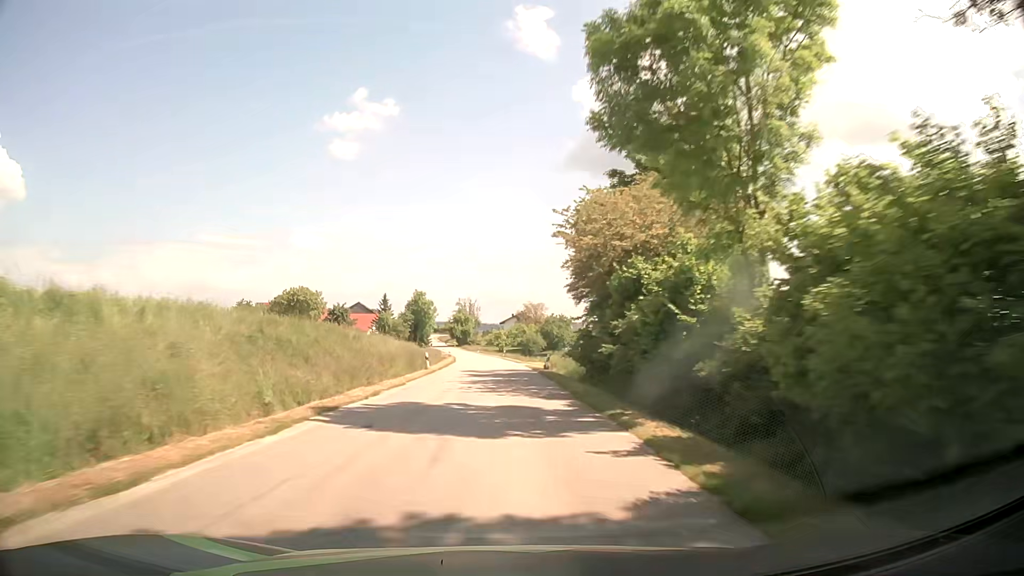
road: tertiary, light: Day
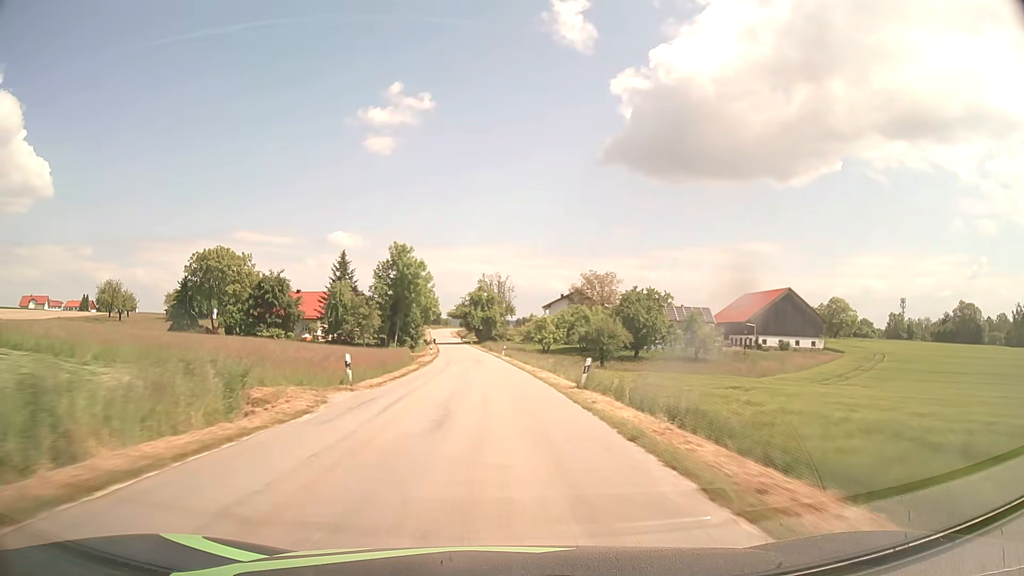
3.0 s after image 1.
(-1.2, +69.4) m; -3°
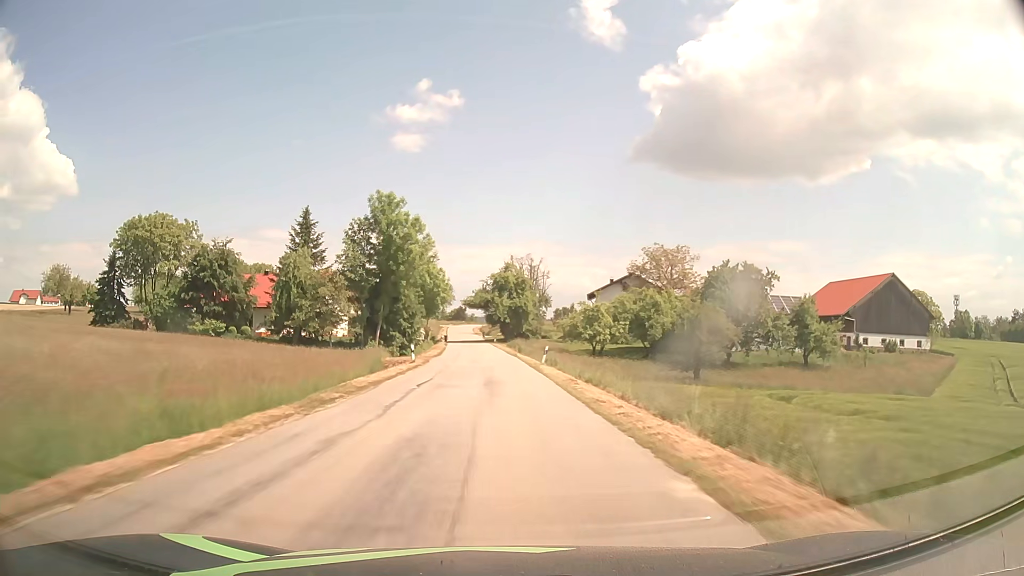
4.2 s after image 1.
(-0.7, +29.3) m; -3°
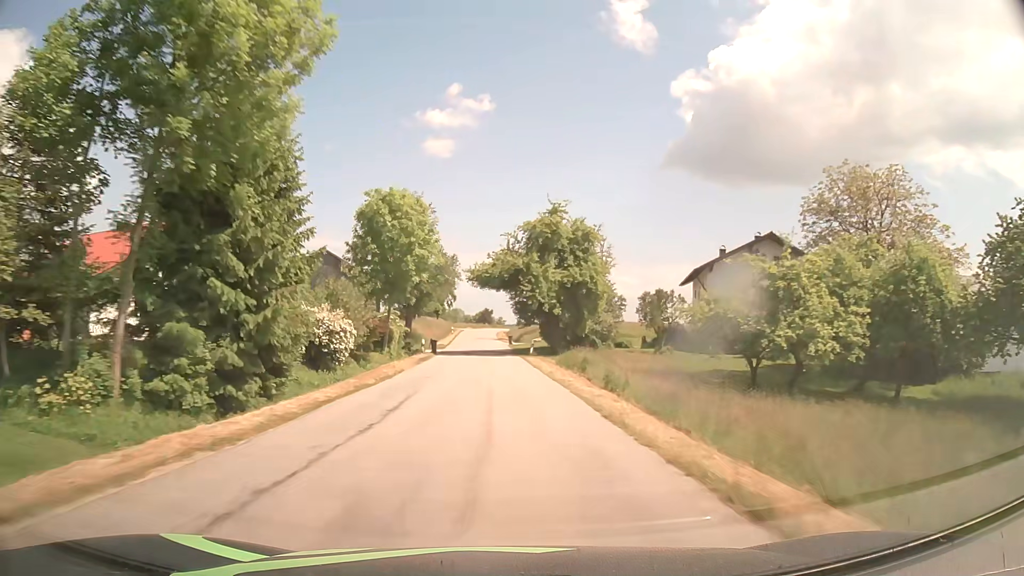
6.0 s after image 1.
(-1.0, +42.8) m; -3°
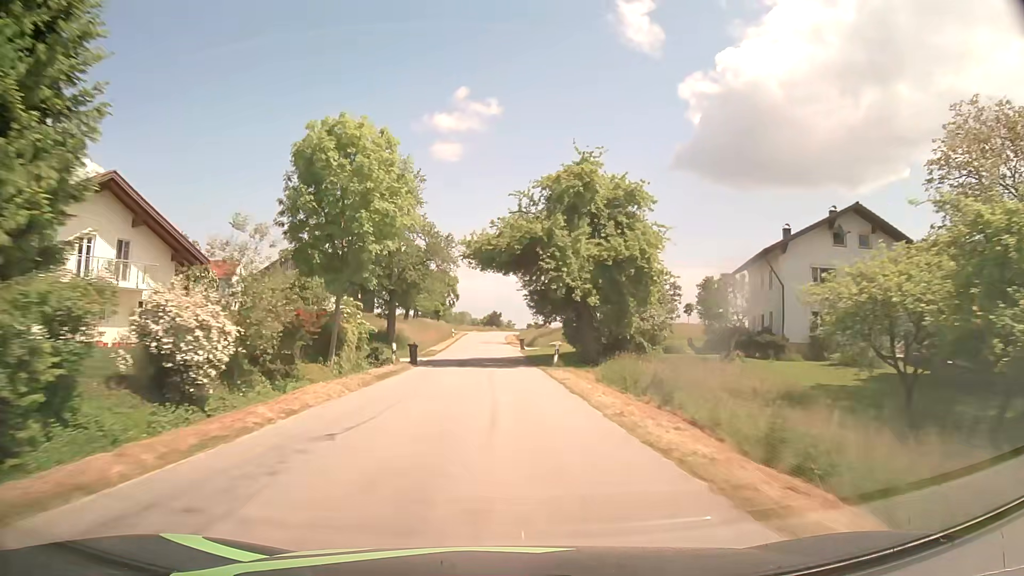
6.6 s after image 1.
(-0.1, +13.7) m; -1°
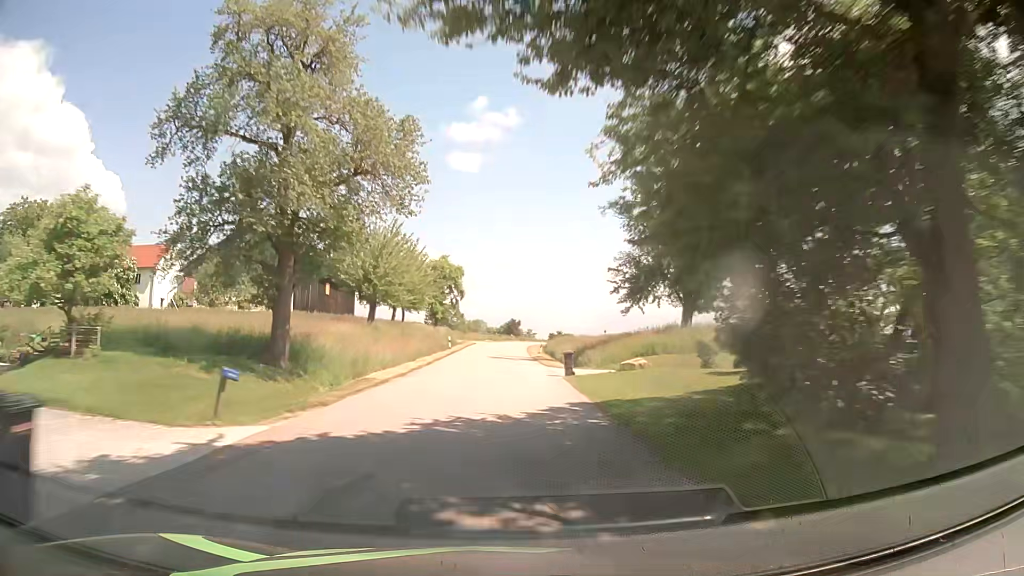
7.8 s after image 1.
(-0.4, +26.5) m; -2°
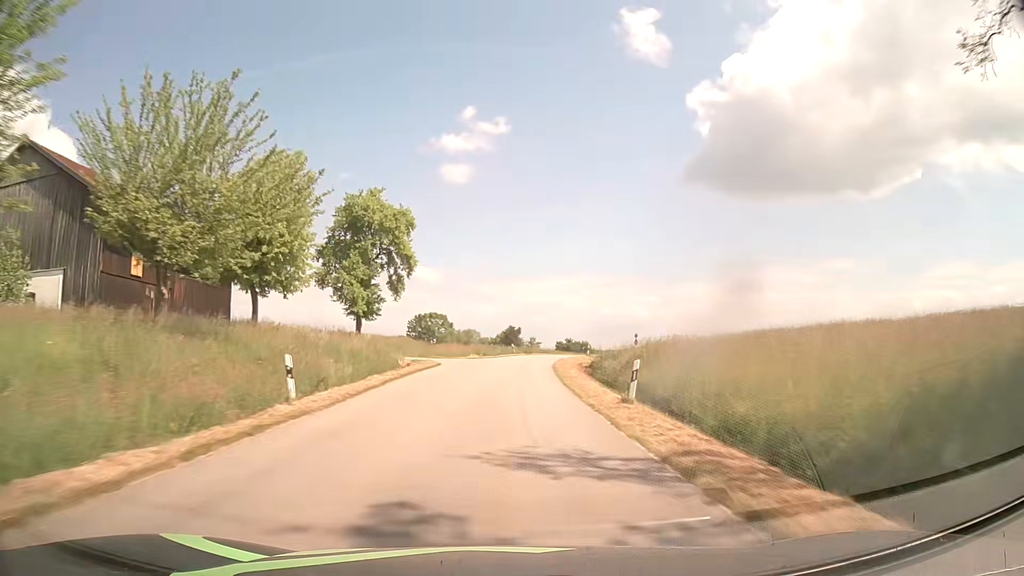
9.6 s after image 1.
(+0.3, +38.4) m; 0°
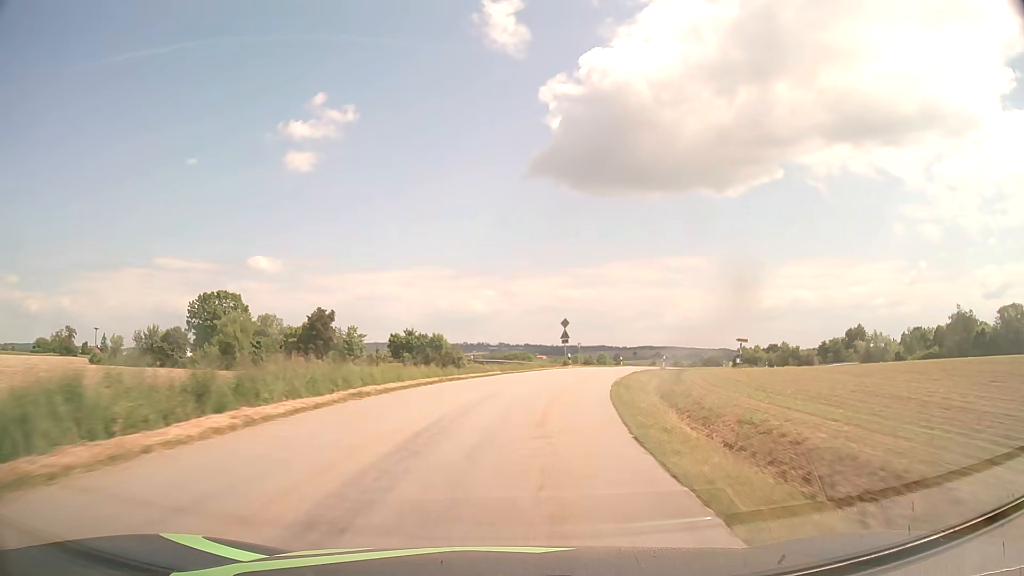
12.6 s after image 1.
(+5.1, +61.9) m; +14°
(0, +10) (+1, +20) (+3, +30) (+6, +39) (+9, +49) (+13, +58) (+18, +67) (+23, +76) (+28, +84) (+34, +92) m
